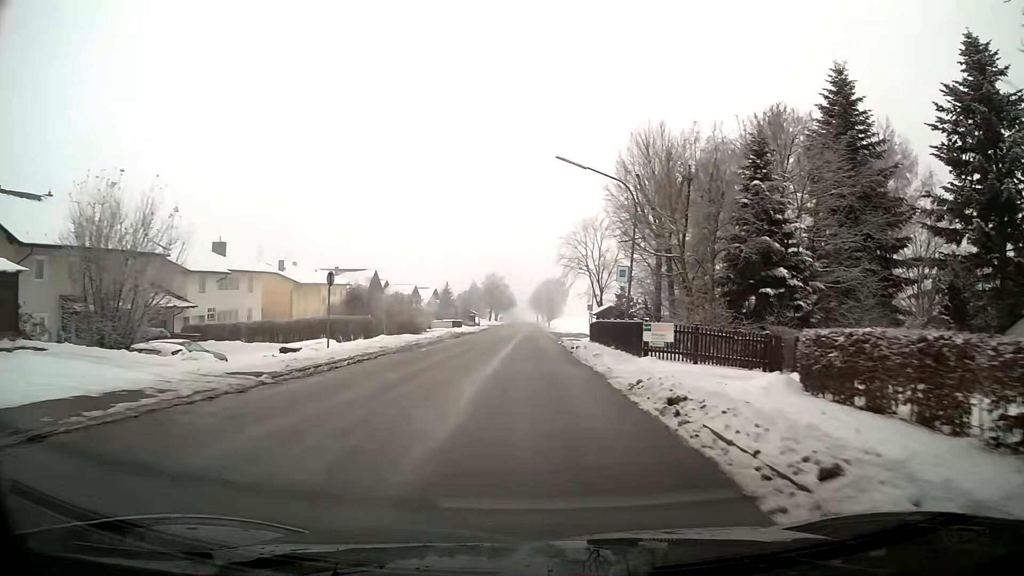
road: primary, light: Day
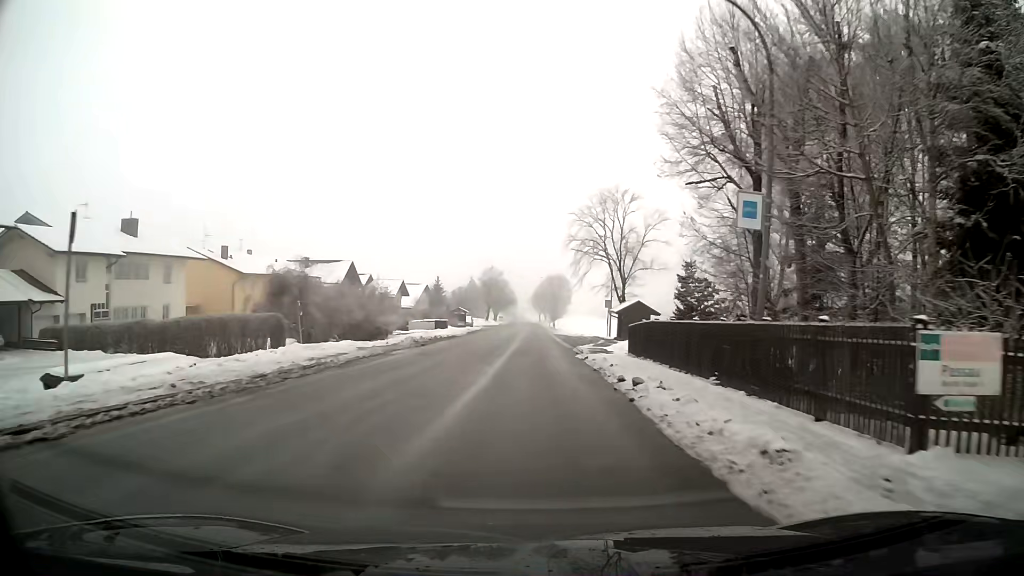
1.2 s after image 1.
(0.0, +16.4) m; 0°
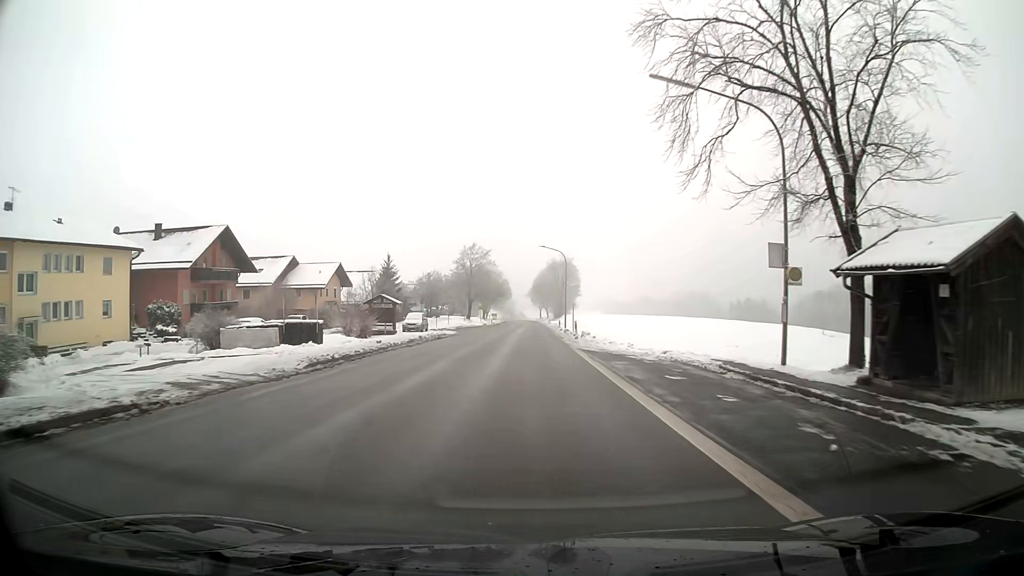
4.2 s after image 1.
(0.0, +41.6) m; 0°
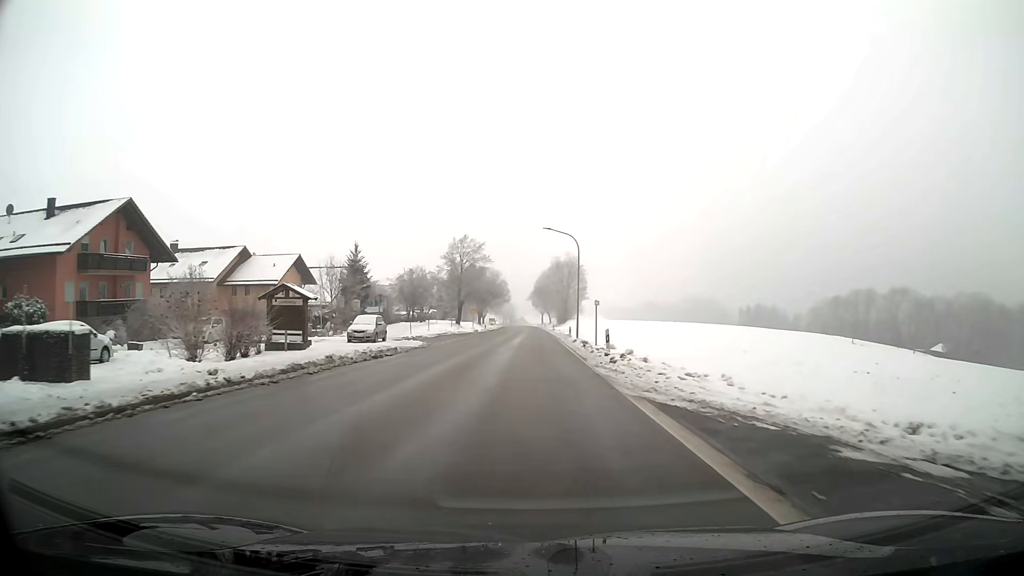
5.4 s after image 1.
(0.0, +16.2) m; 0°
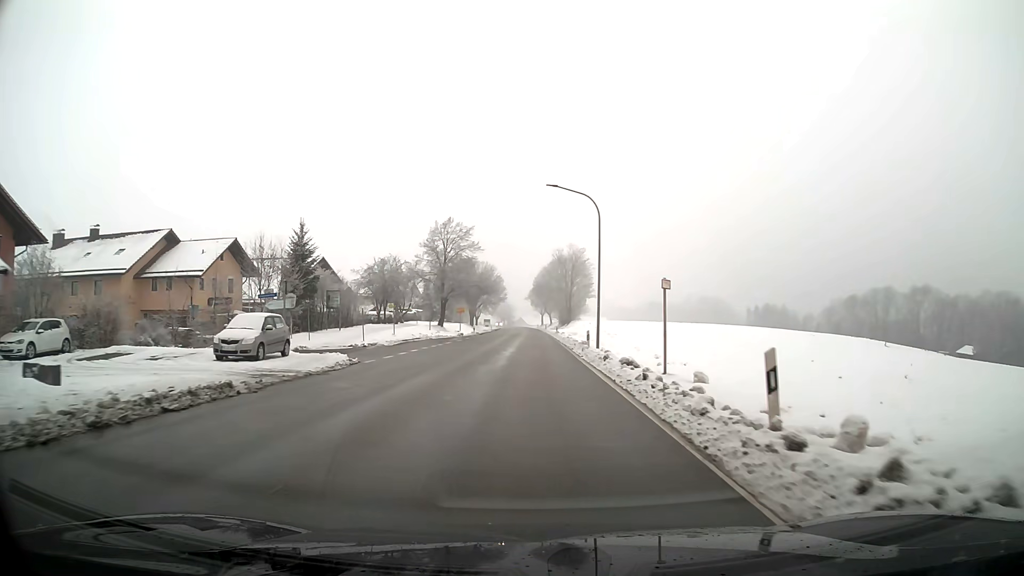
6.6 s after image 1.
(0.0, +16.2) m; 0°
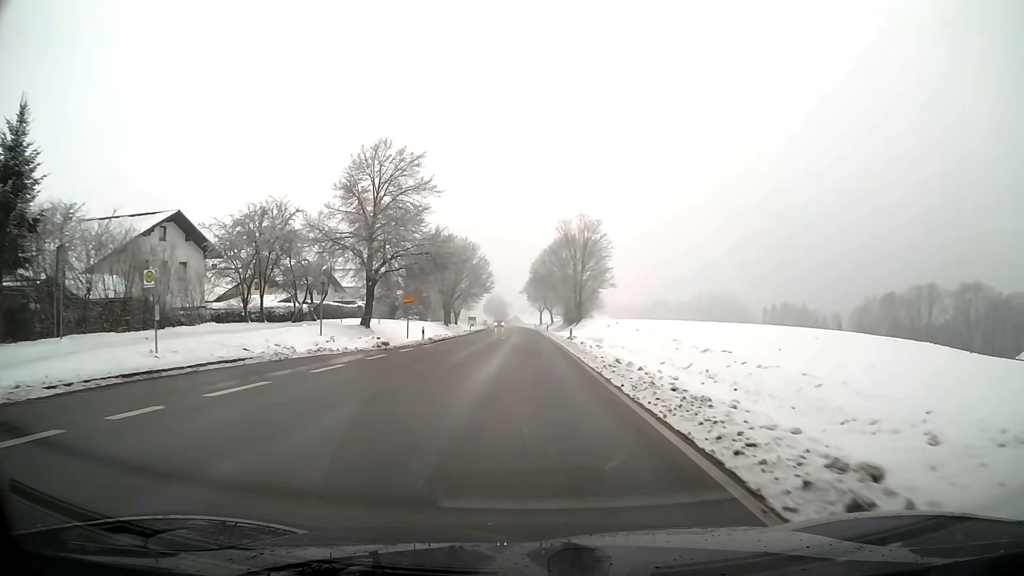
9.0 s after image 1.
(+0.1, +32.5) m; 0°
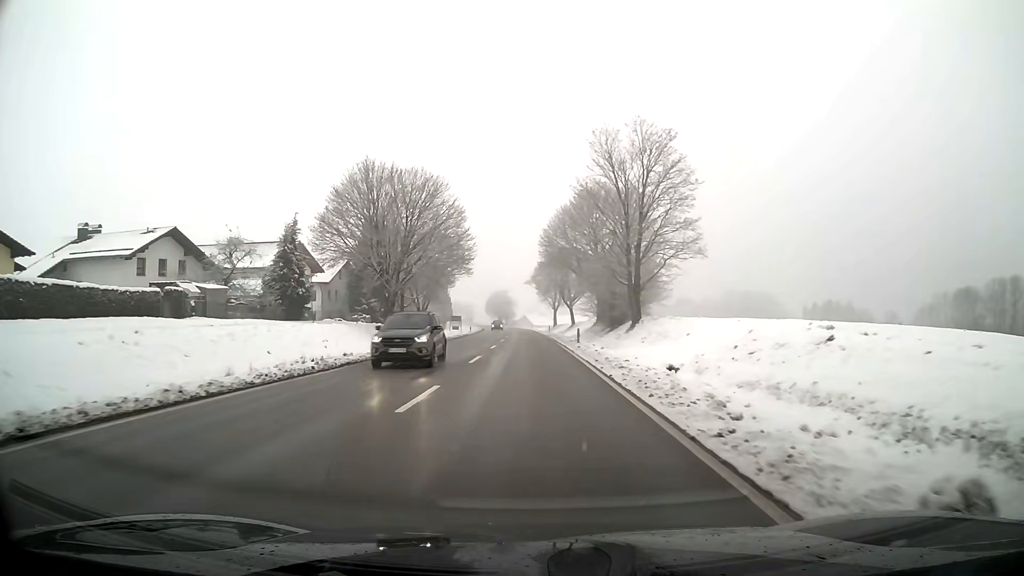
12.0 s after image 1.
(-0.3, +41.9) m; -1°
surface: asphalt
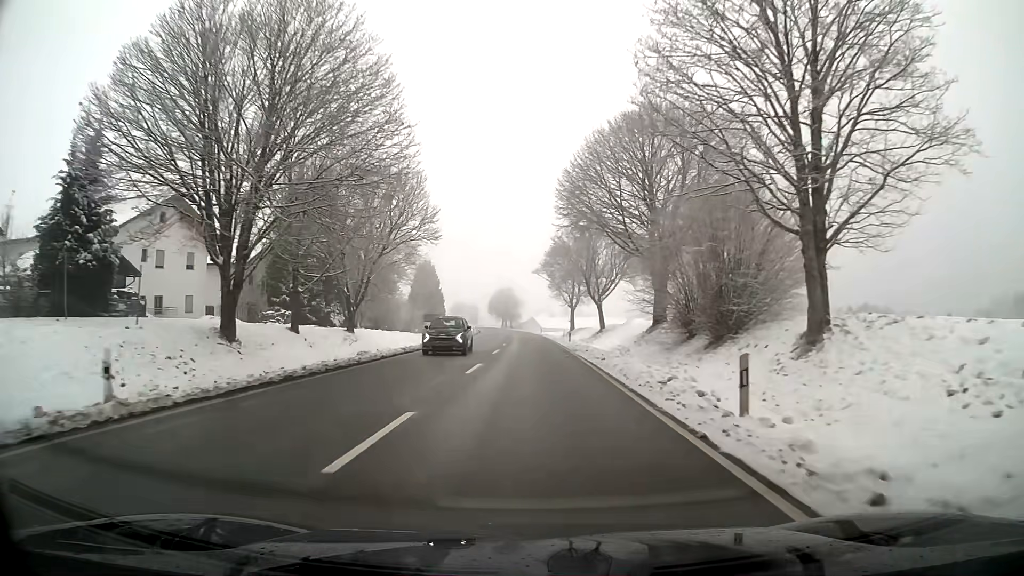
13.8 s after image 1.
(-0.2, +28.6) m; 0°
